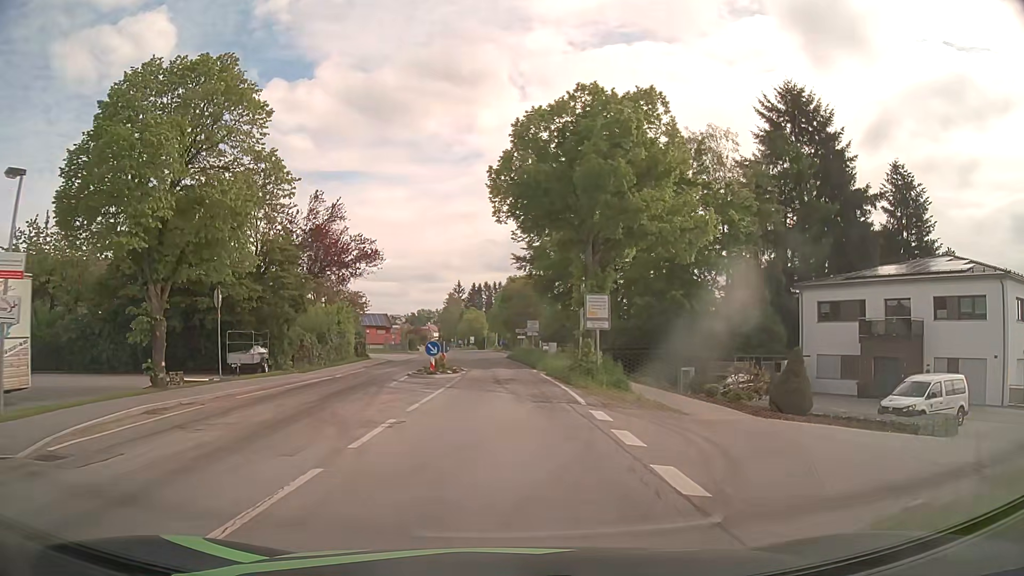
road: tertiary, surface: asphalt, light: Day
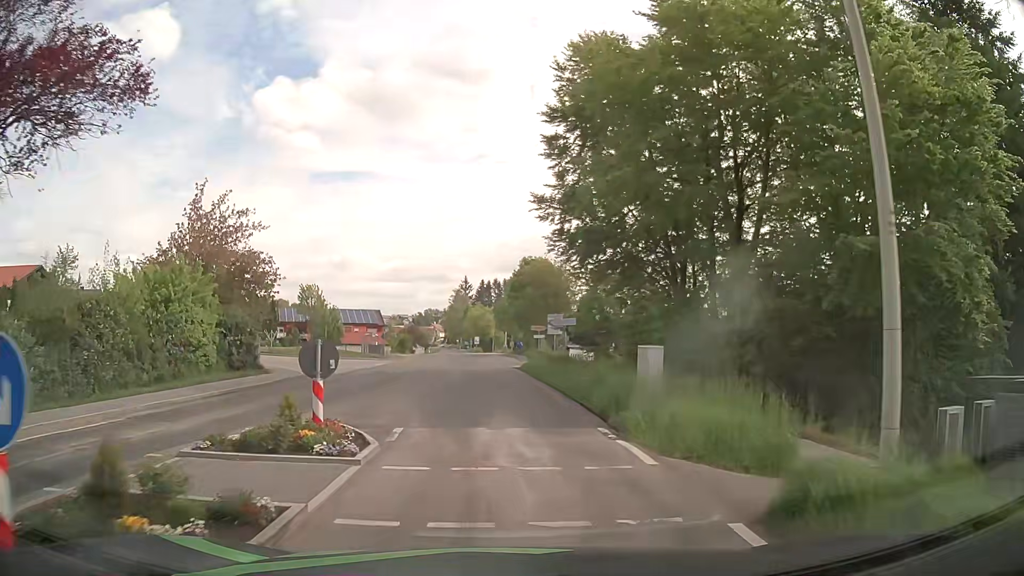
(-0.3, +23.1) m; -1°
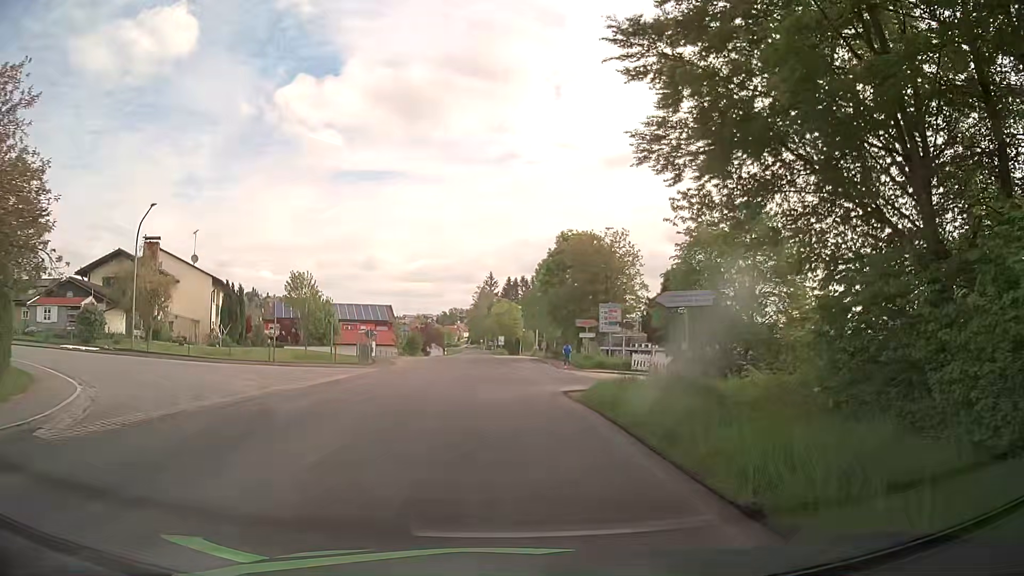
(-0.5, +18.4) m; -3°
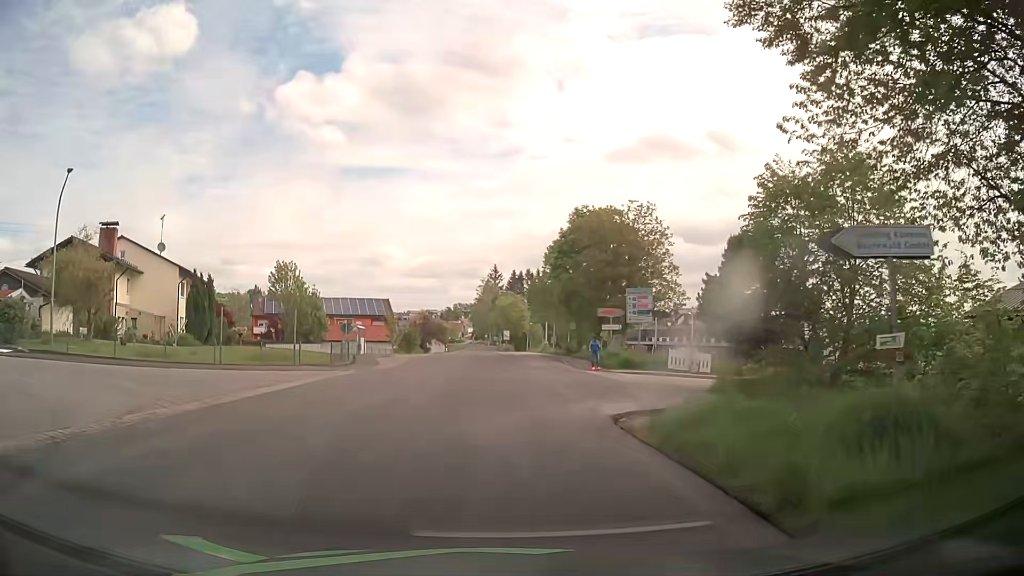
(0.0, +8.1) m; 0°
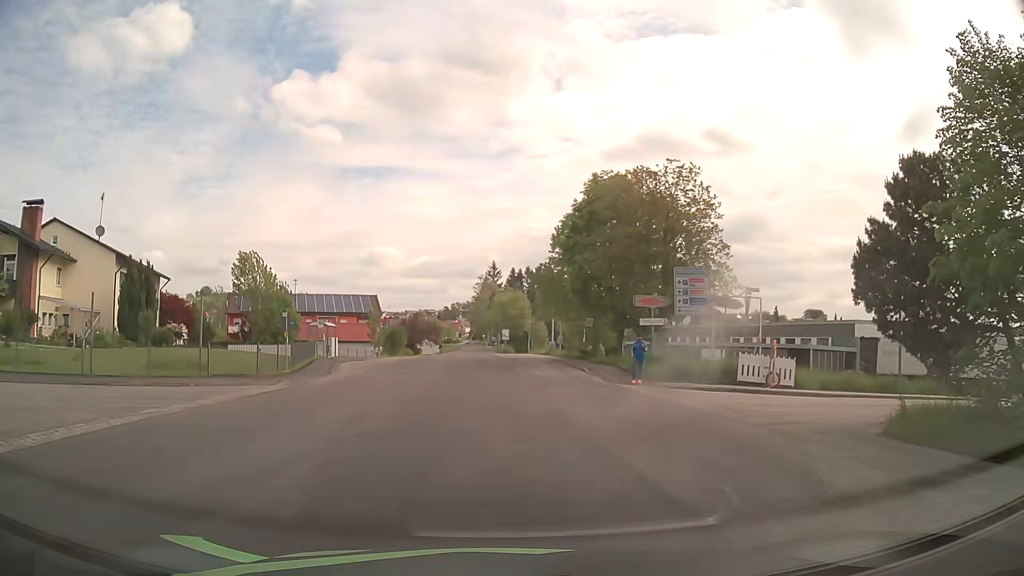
(-0.1, +10.3) m; -1°
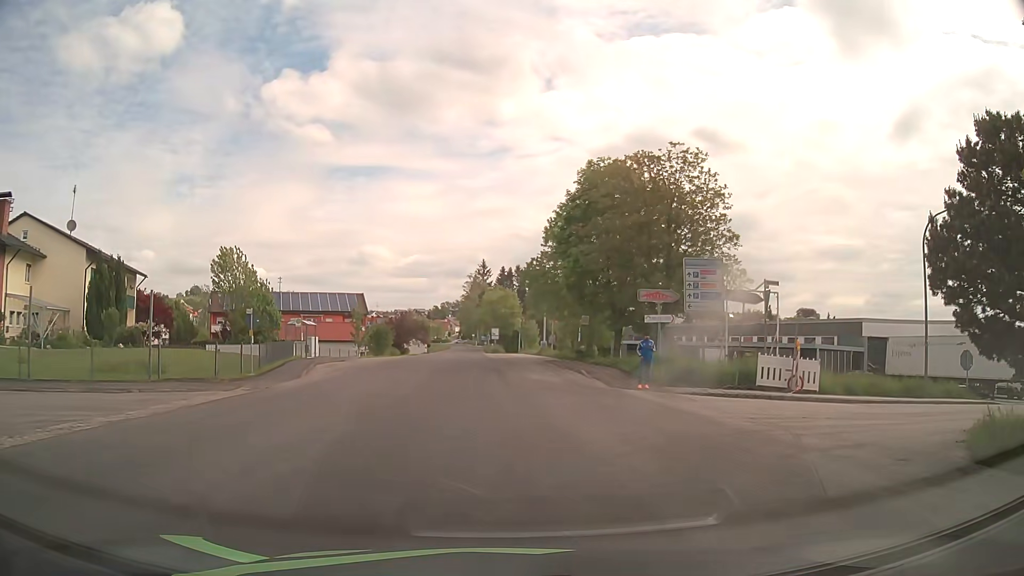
(0.0, +2.7) m; +2°
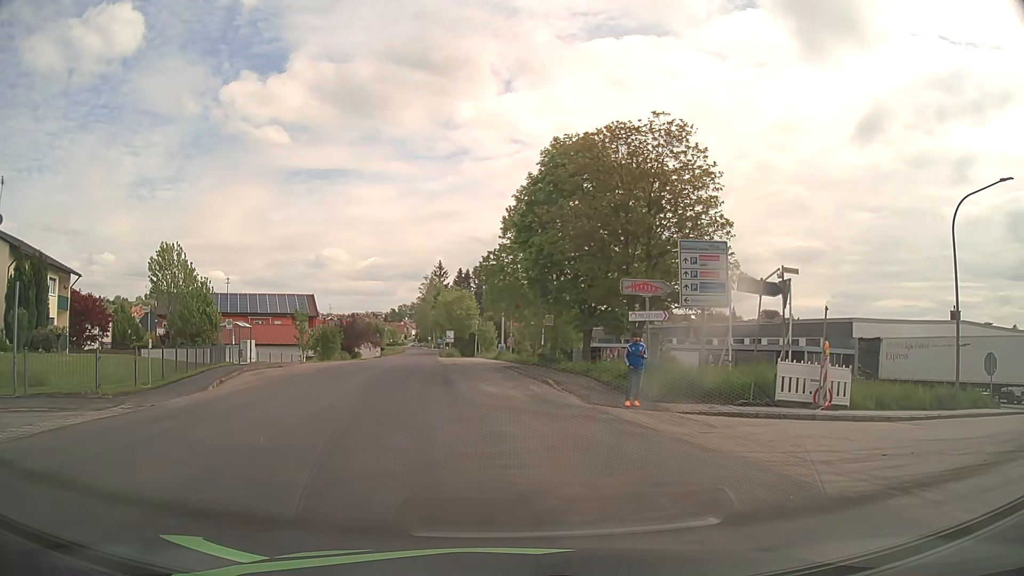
(+0.1, +4.5) m; +1°
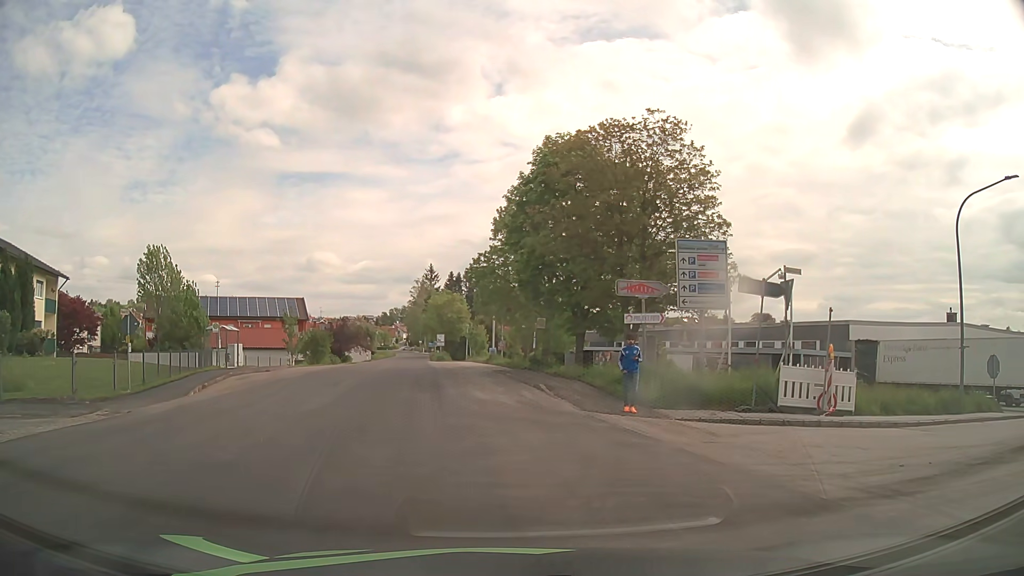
(0.0, +0.7) m; 0°
(+4, +9) (+13, +13) (+22, +16) (+32, +20) (+41, +24) (+50, +28) (+59, +31) (+68, +36) (+77, +40) (+86, +45) m
